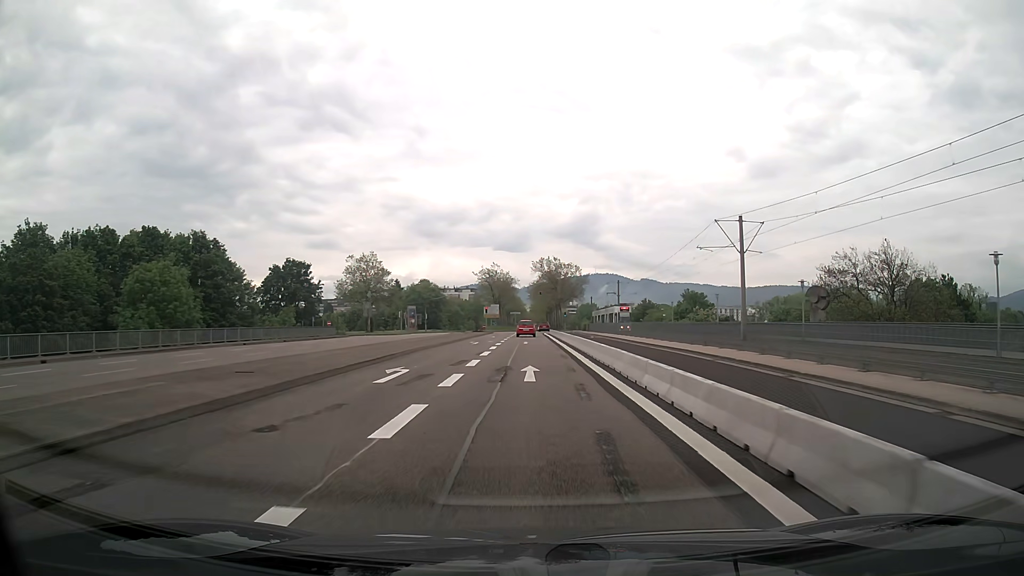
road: secondary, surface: asphalt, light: Day
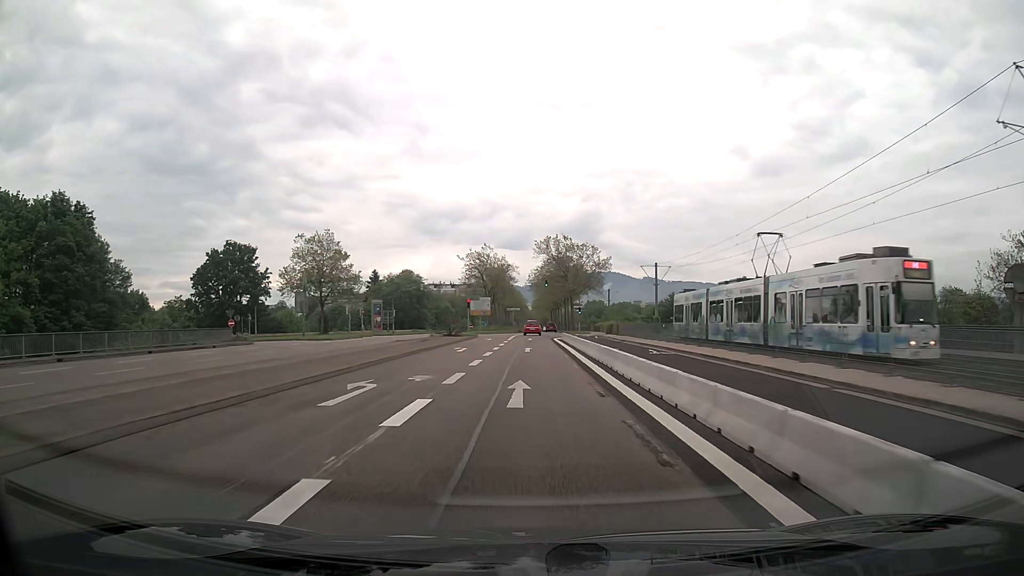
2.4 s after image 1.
(-0.1, +29.1) m; 0°
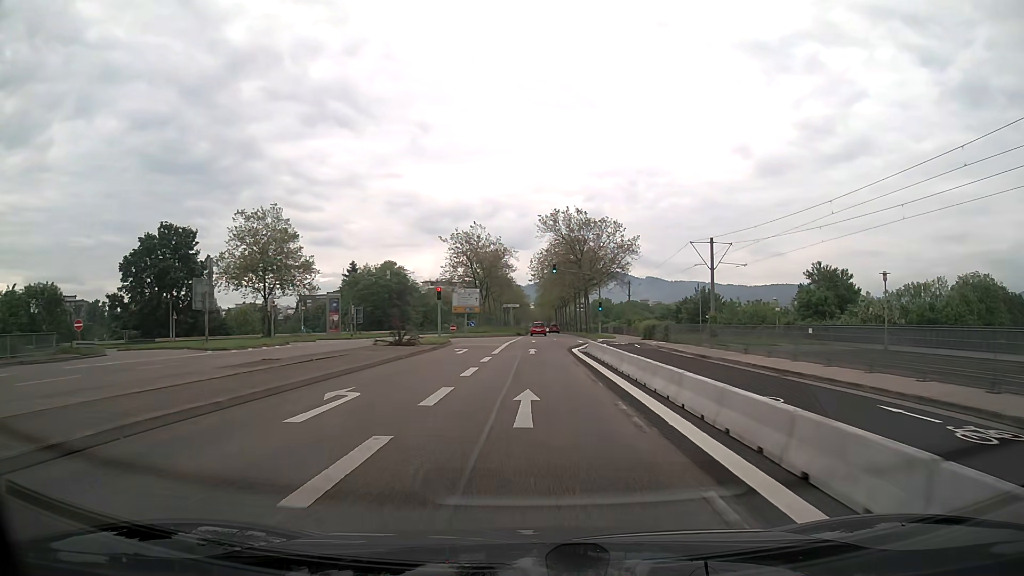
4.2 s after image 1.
(-0.1, +21.8) m; 0°
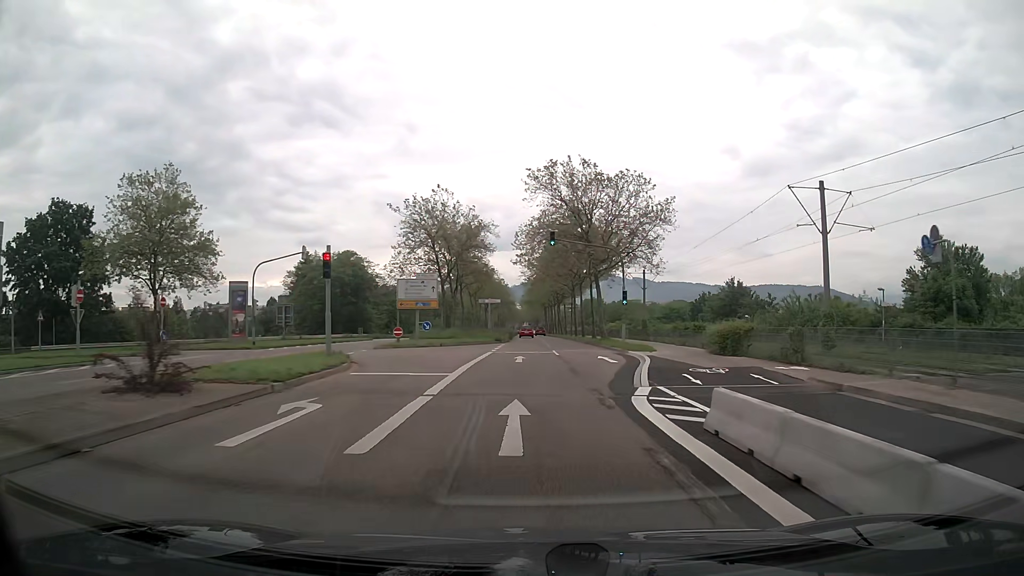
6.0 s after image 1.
(+0.1, +21.9) m; +1°
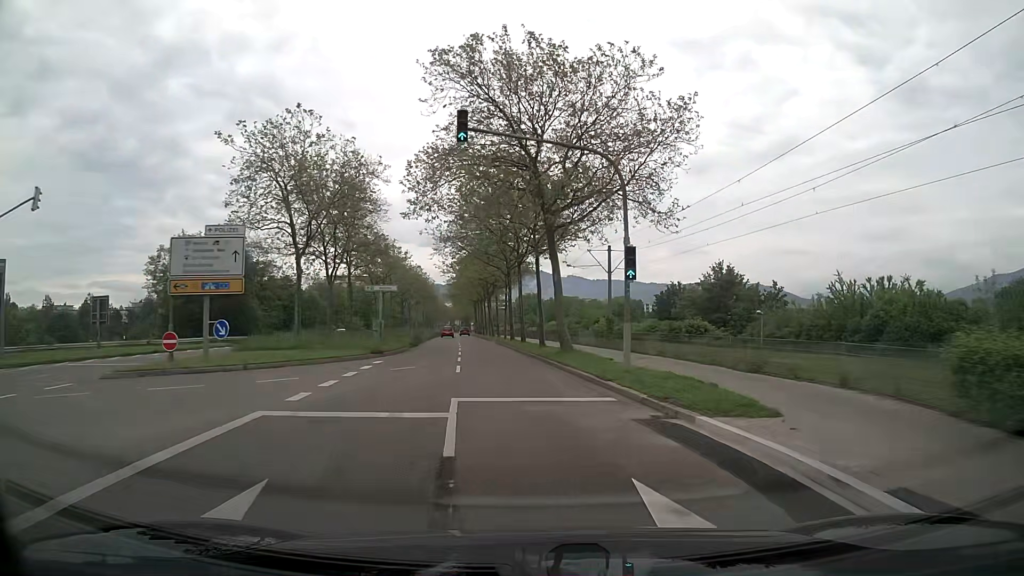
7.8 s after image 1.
(+1.2, +21.7) m; +5°
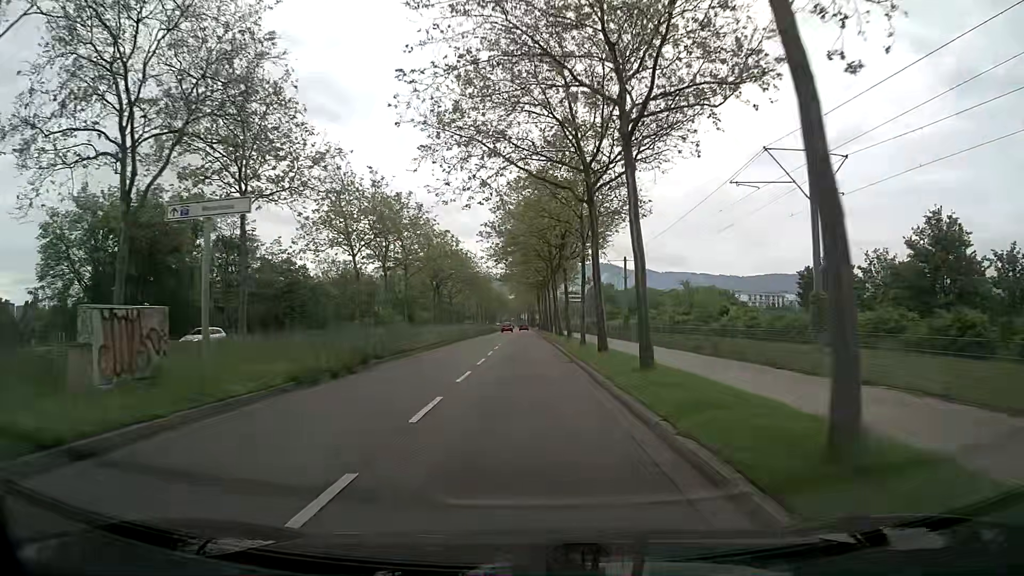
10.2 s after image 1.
(-1.3, +28.9) m; -6°
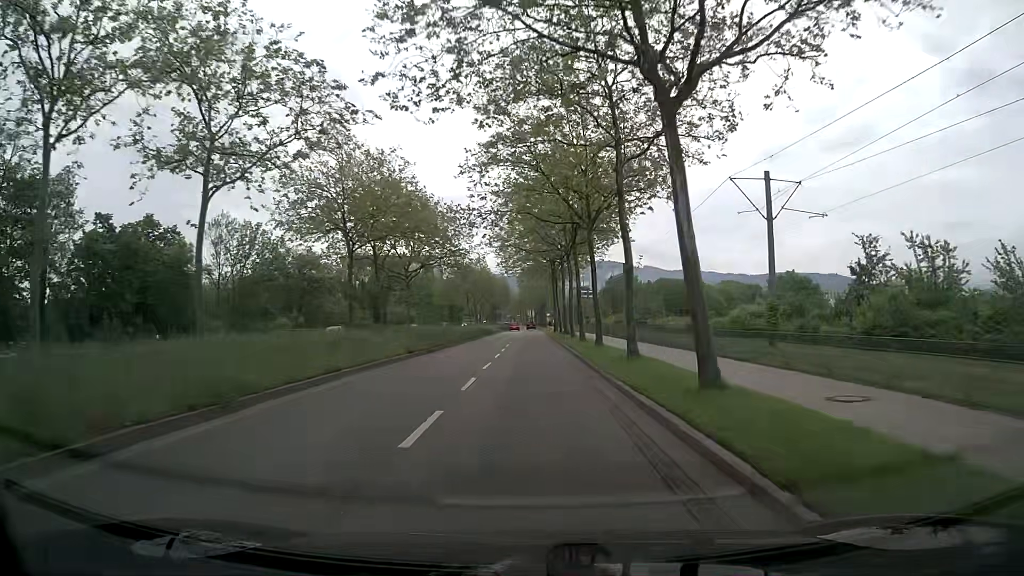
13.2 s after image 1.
(-0.4, +37.9) m; -1°
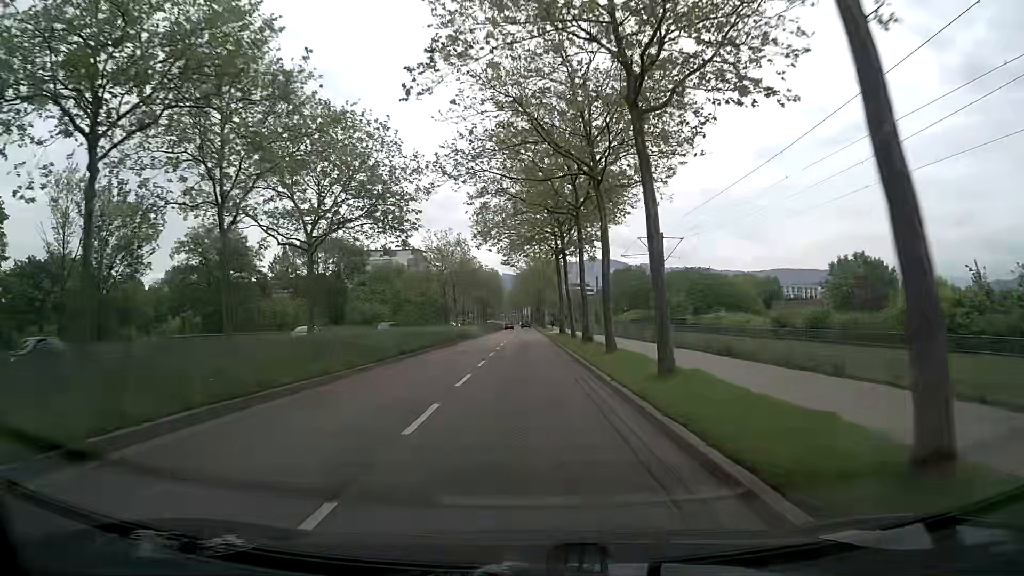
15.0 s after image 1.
(+0.1, +23.2) m; 0°
(0, +10) (0, +20) (0, +30) (0, +40) (0, +50) (0, +60) (0, +70) (0, +80) (0, +90) (0, +100) m
